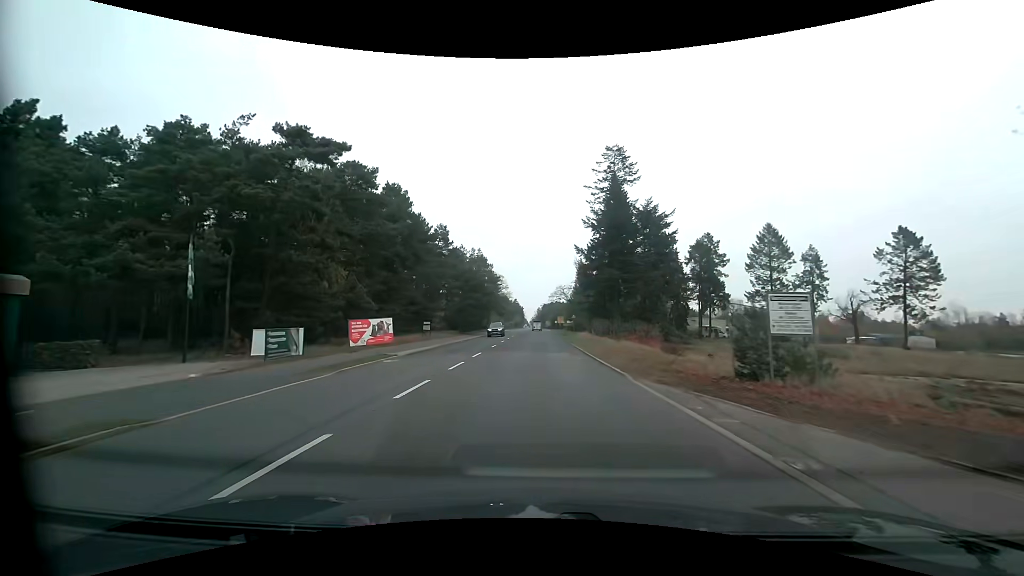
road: primary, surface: asphalt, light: Day
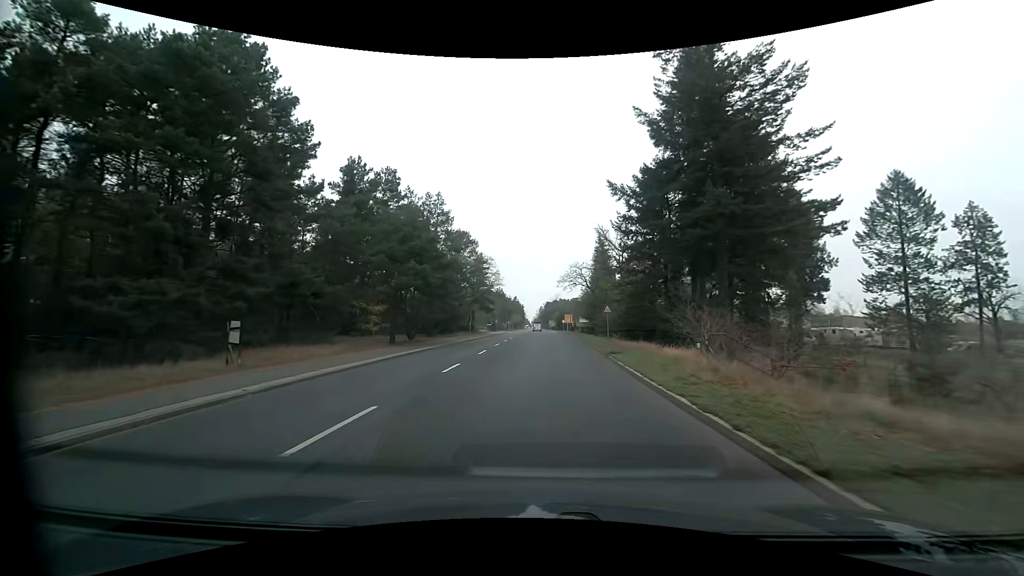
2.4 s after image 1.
(-0.1, +34.0) m; 0°
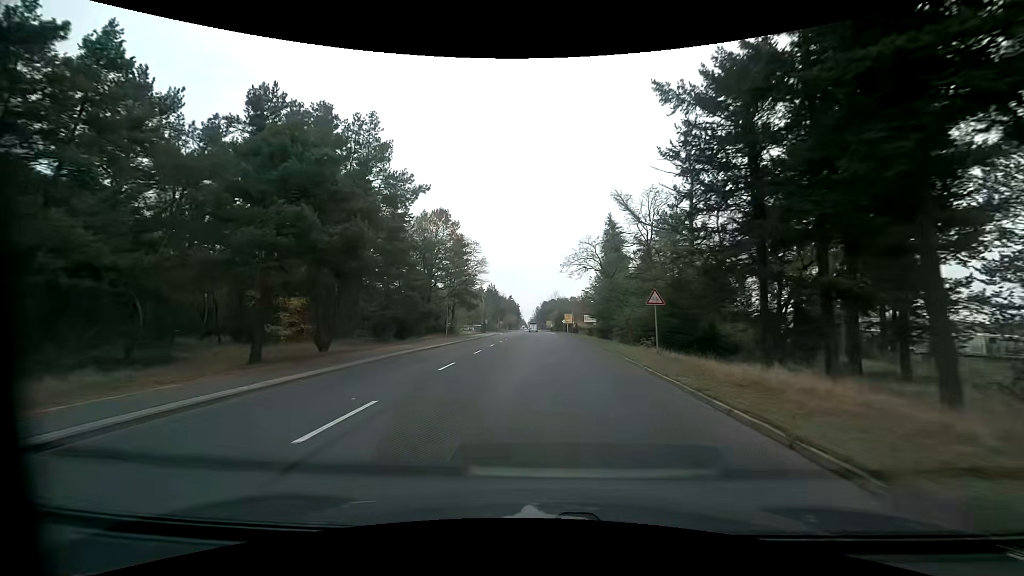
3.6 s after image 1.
(+0.1, +17.5) m; +1°
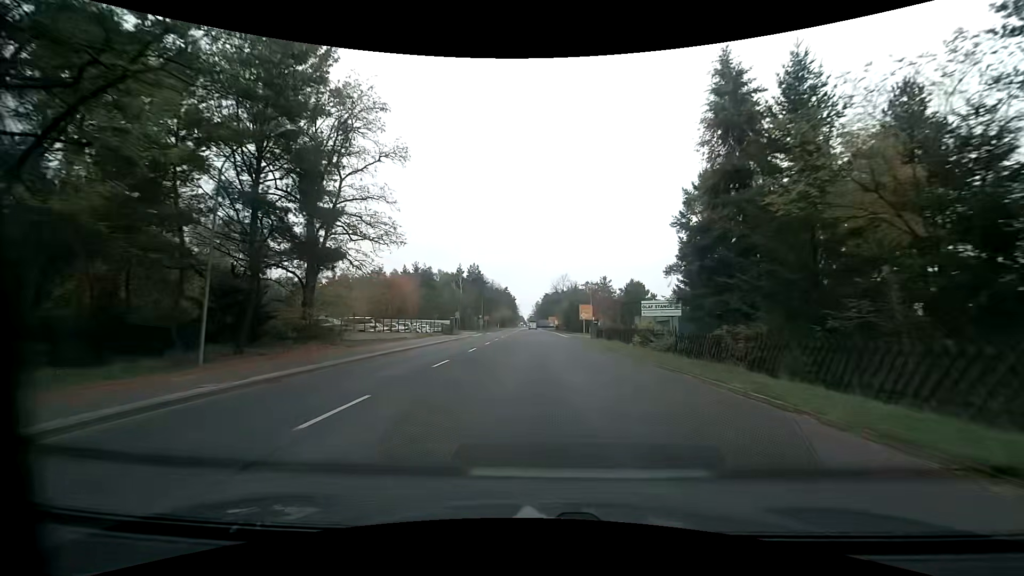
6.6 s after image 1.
(-0.3, +44.6) m; 0°
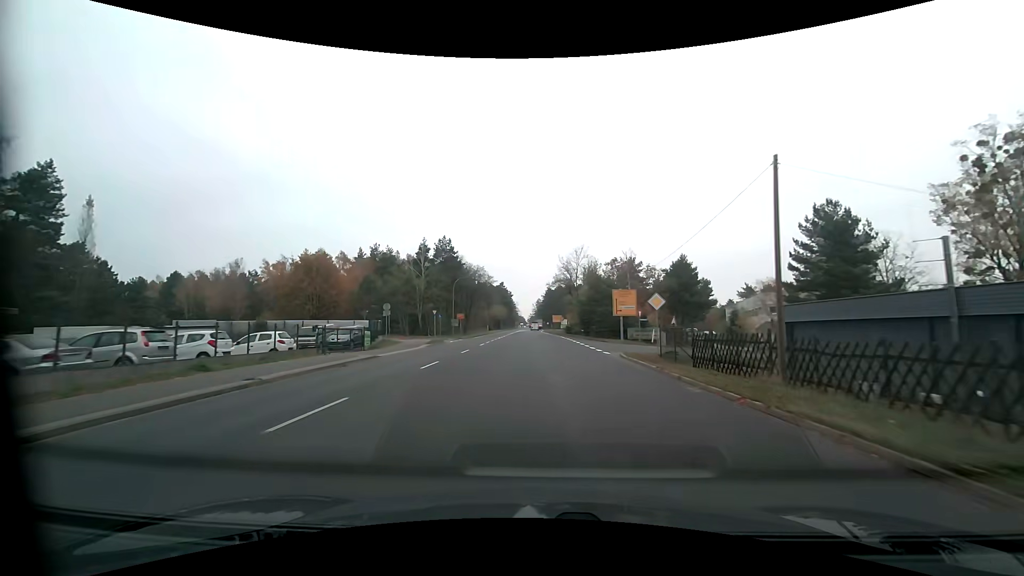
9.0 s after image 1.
(+0.1, +36.1) m; 0°
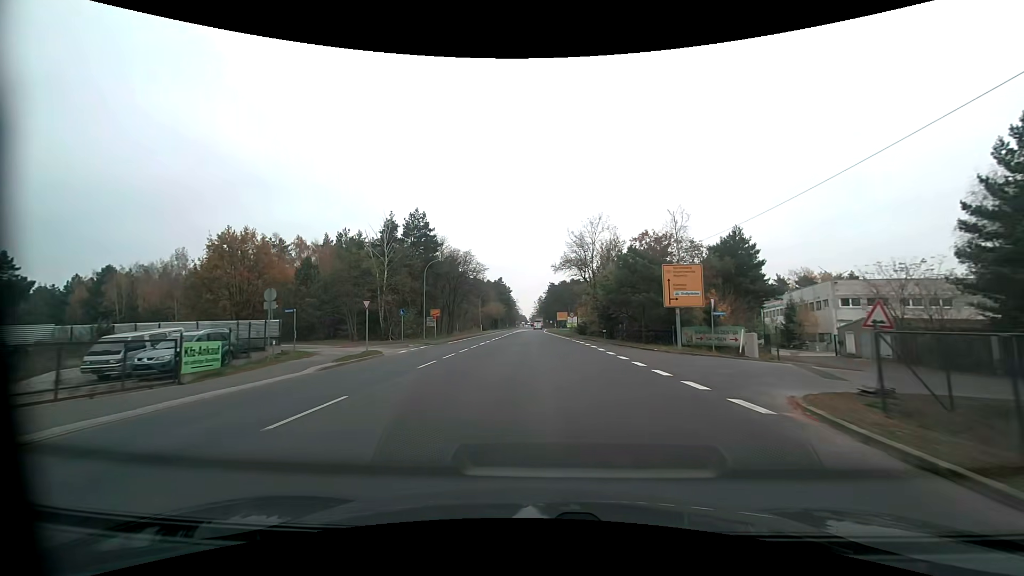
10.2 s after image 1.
(-0.1, +18.0) m; 0°
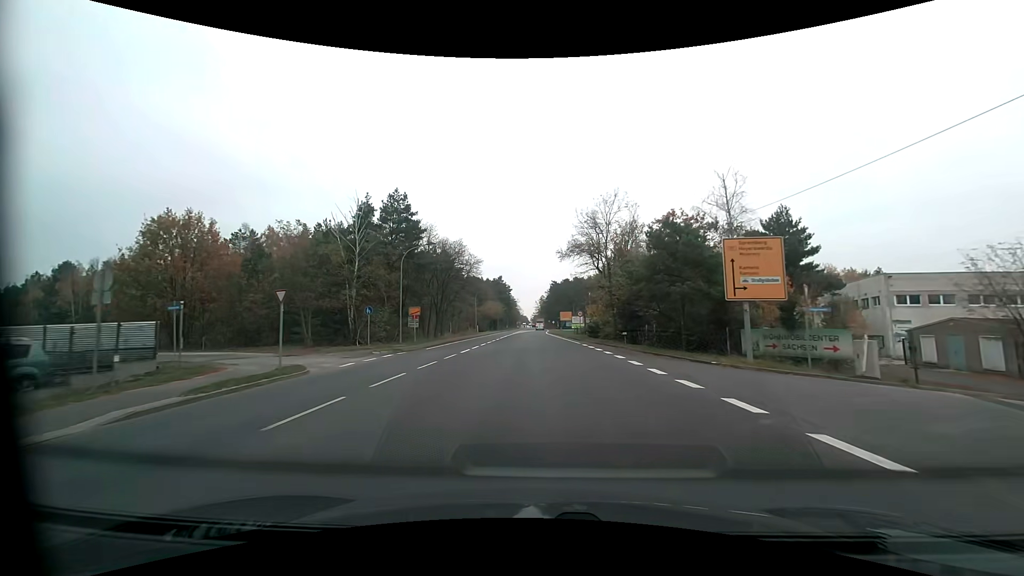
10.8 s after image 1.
(0.0, +9.0) m; 0°
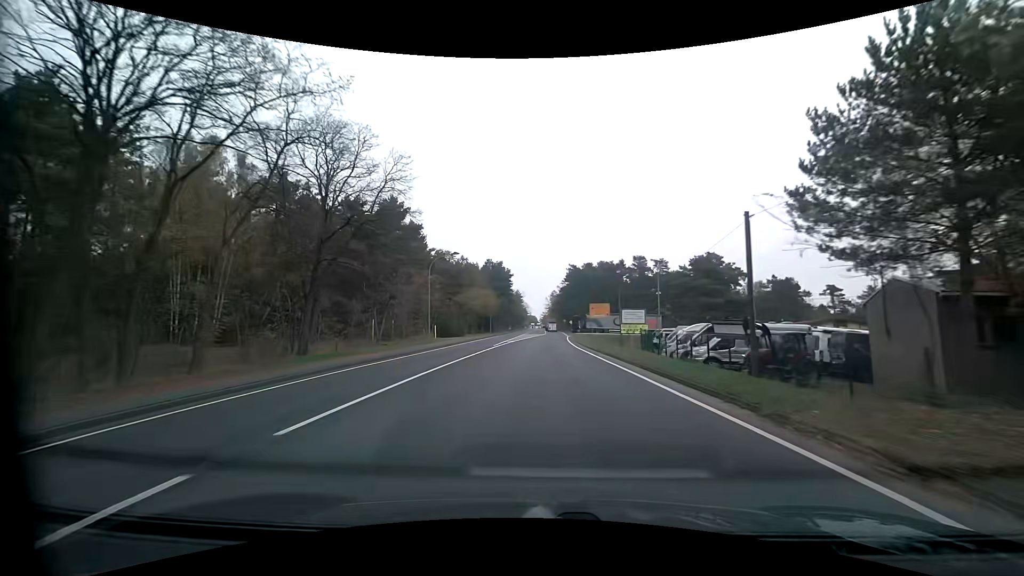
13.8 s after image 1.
(-0.3, +45.8) m; -1°
